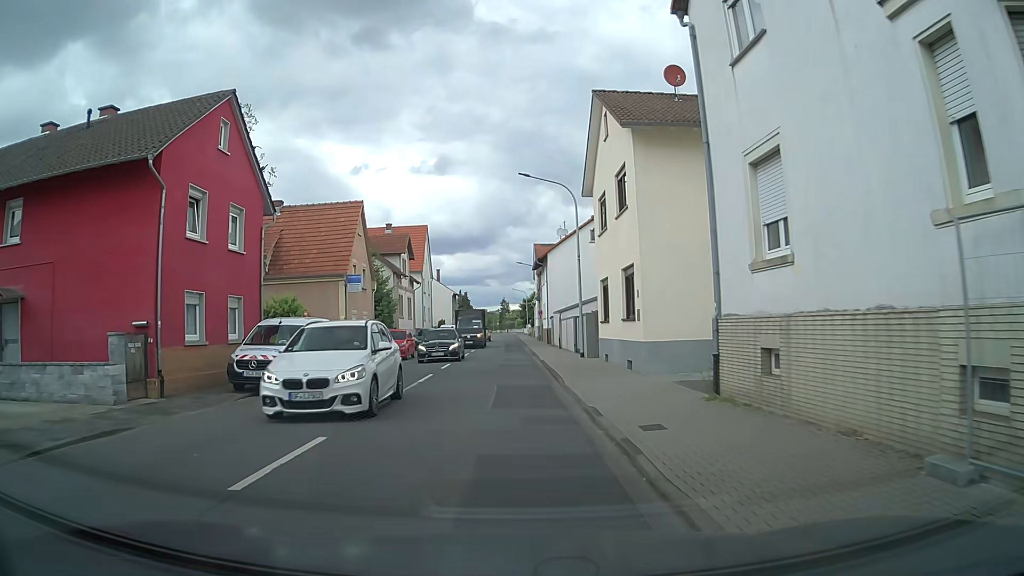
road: tertiary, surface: asphalt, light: Day
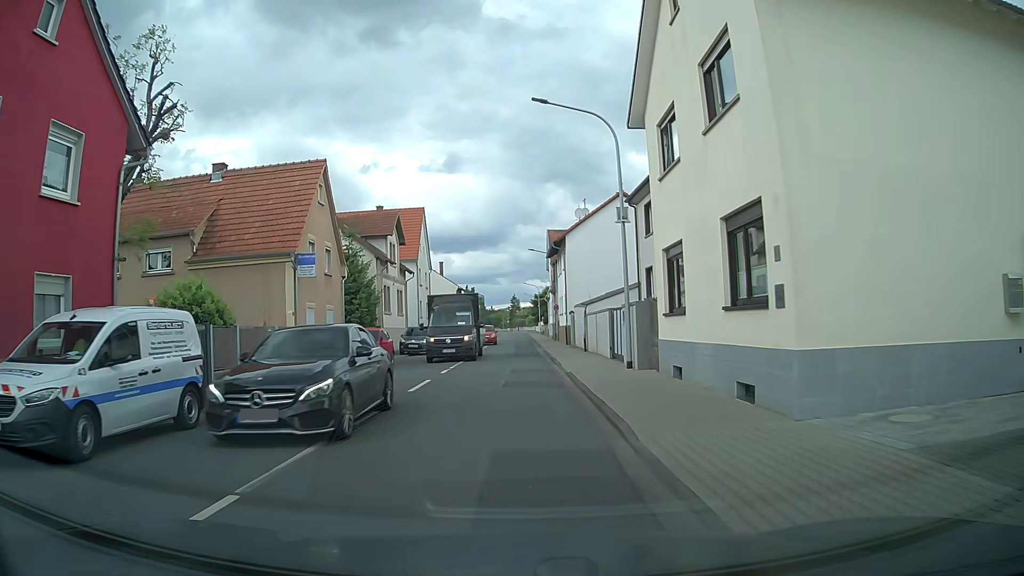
(-0.1, +9.2) m; -1°
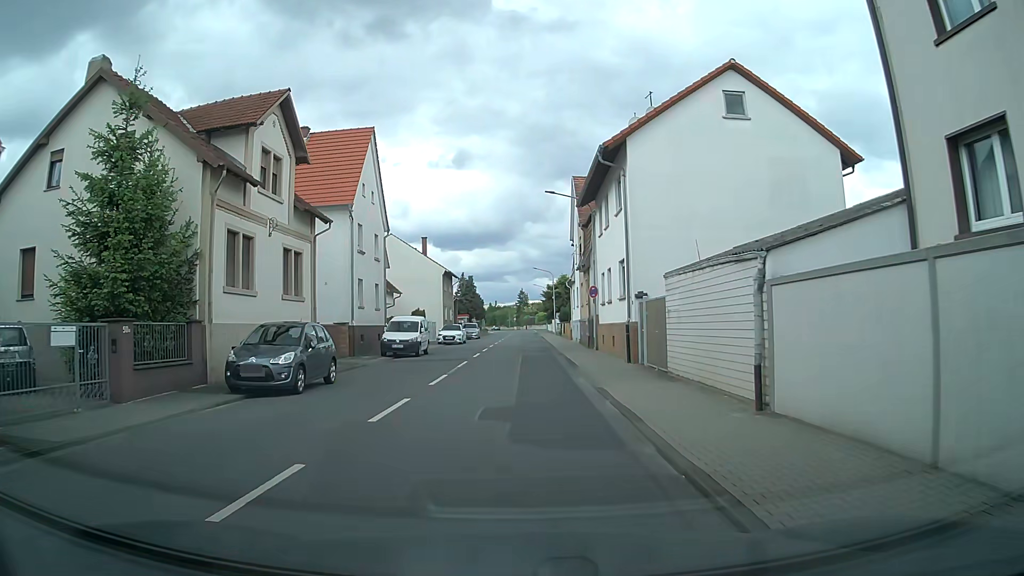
(-0.2, +23.1) m; -1°
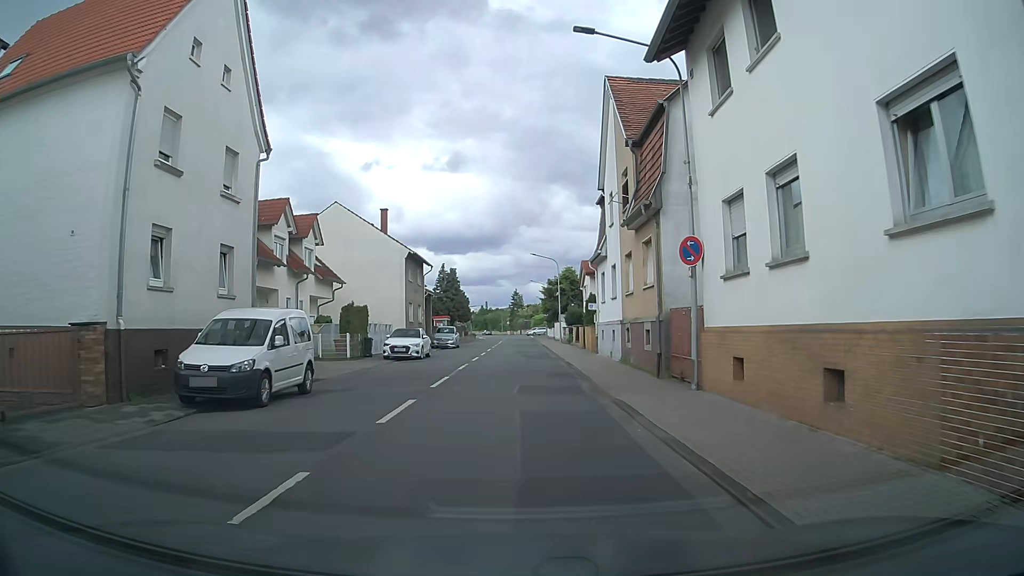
(+0.1, +18.5) m; +2°
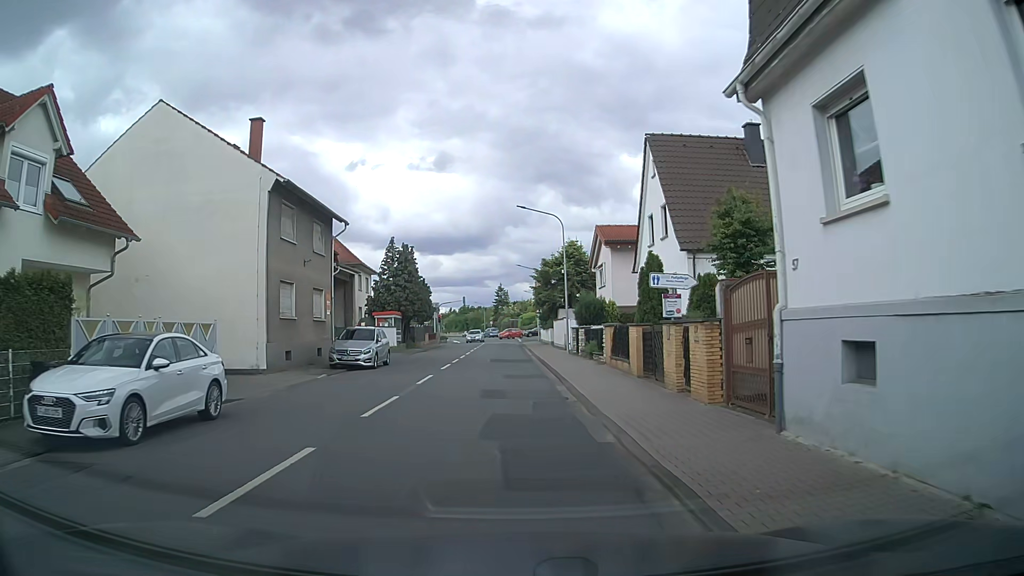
(0.0, +23.1) m; 0°
(0, +10) (0, +20) (0, +30) (-1, +40) (-1, +50) (-1, +60) (-1, +70) (-1, +80) (-1, +90) (-1, +100) m
